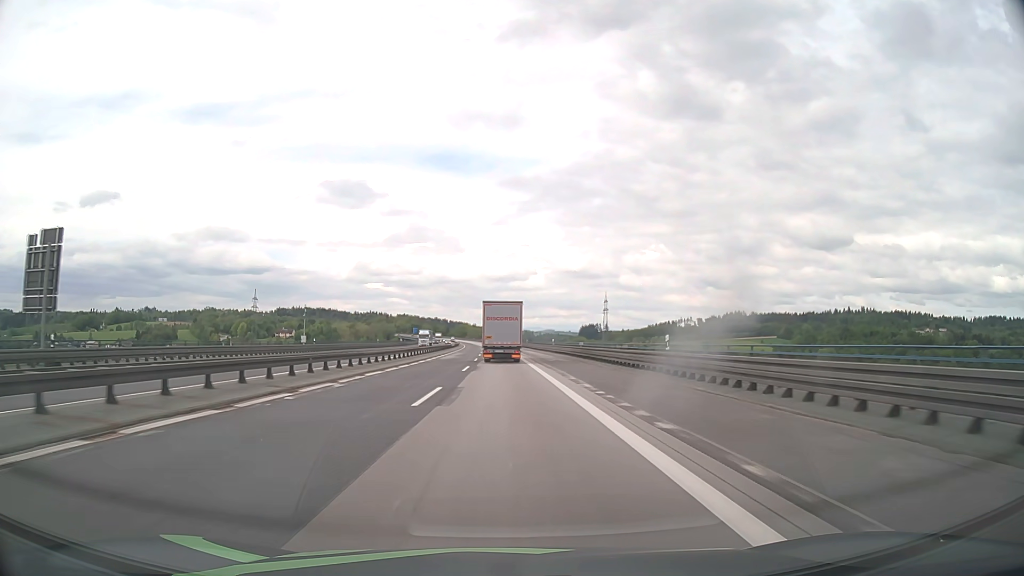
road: motorway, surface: asphalt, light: Day
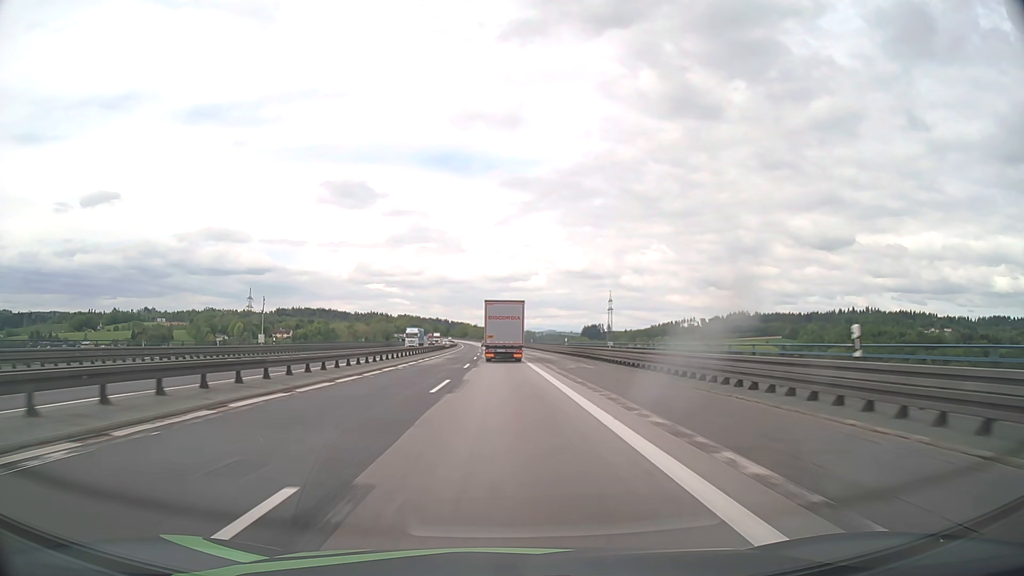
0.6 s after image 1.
(0.0, +14.6) m; 0°
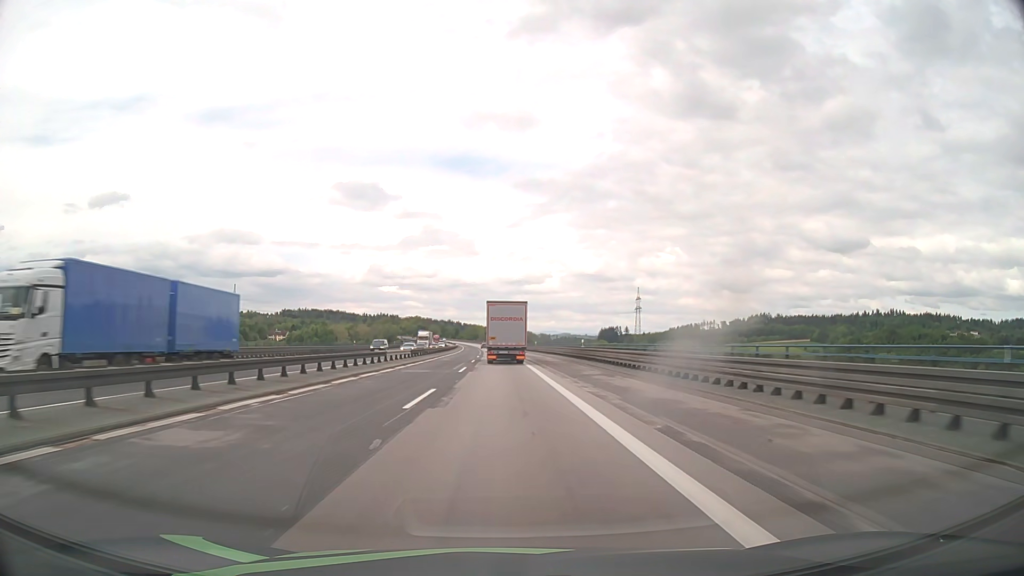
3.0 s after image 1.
(-0.5, +57.8) m; -1°
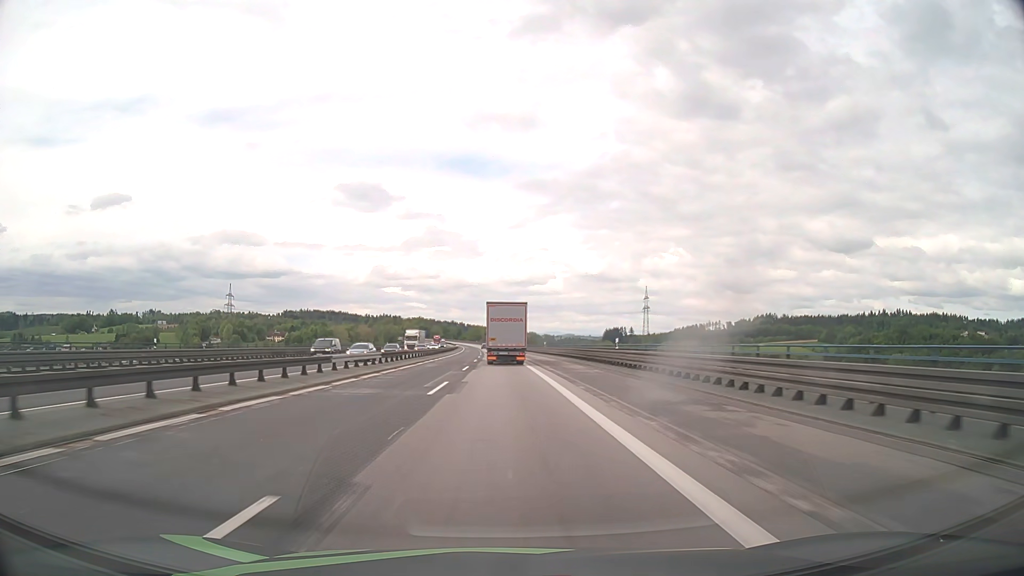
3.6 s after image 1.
(0.0, +14.3) m; 0°
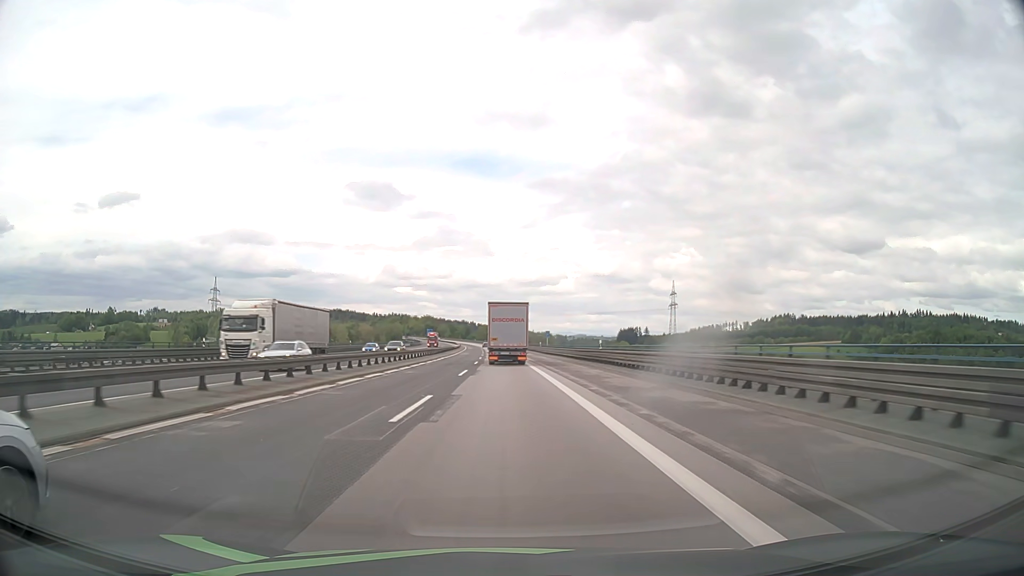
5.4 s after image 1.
(-0.3, +42.9) m; -1°
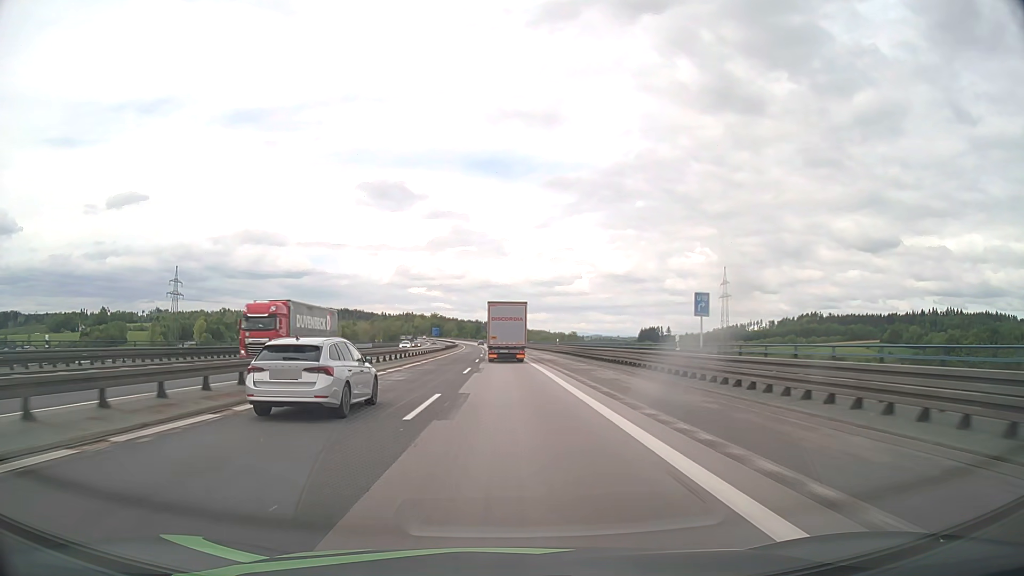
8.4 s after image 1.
(-0.9, +71.8) m; -1°
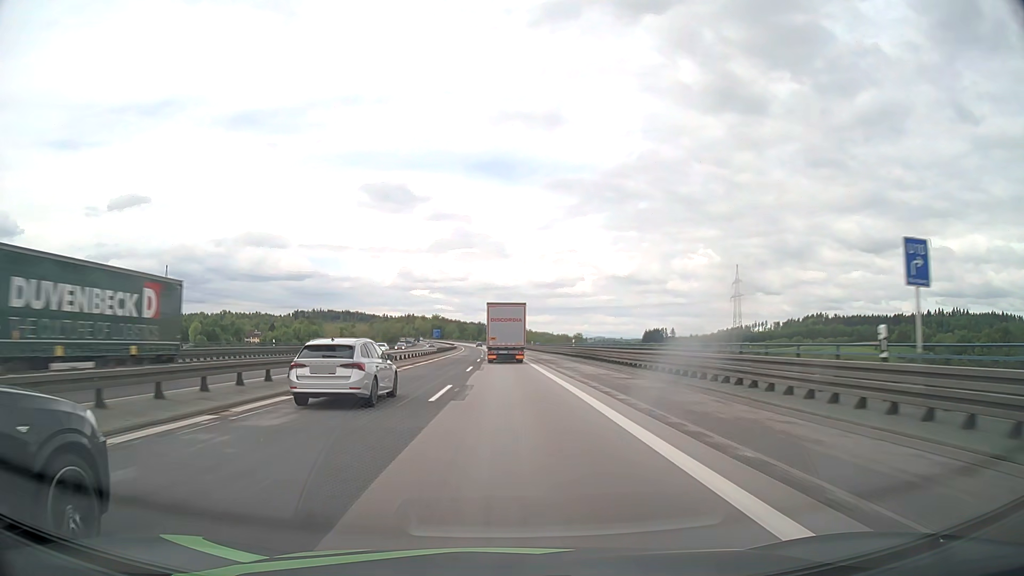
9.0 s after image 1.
(0.0, +14.5) m; 0°
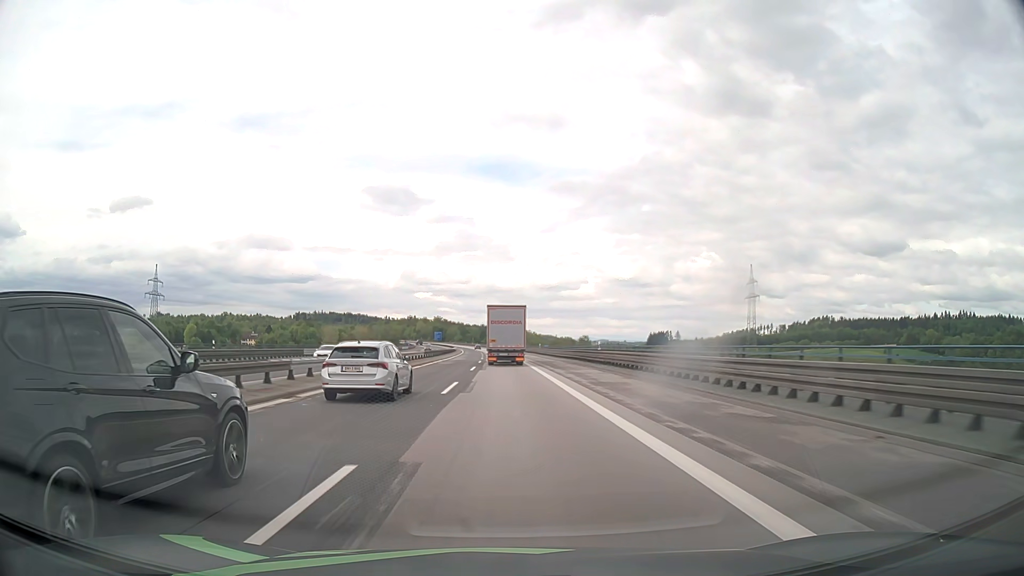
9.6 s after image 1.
(0.0, +14.5) m; 0°
(0, +10) (0, +20) (0, +30) (0, +40) (0, +50) (-1, +60) (-1, +70) (-1, +80) (-1, +90) (-1, +100) m
